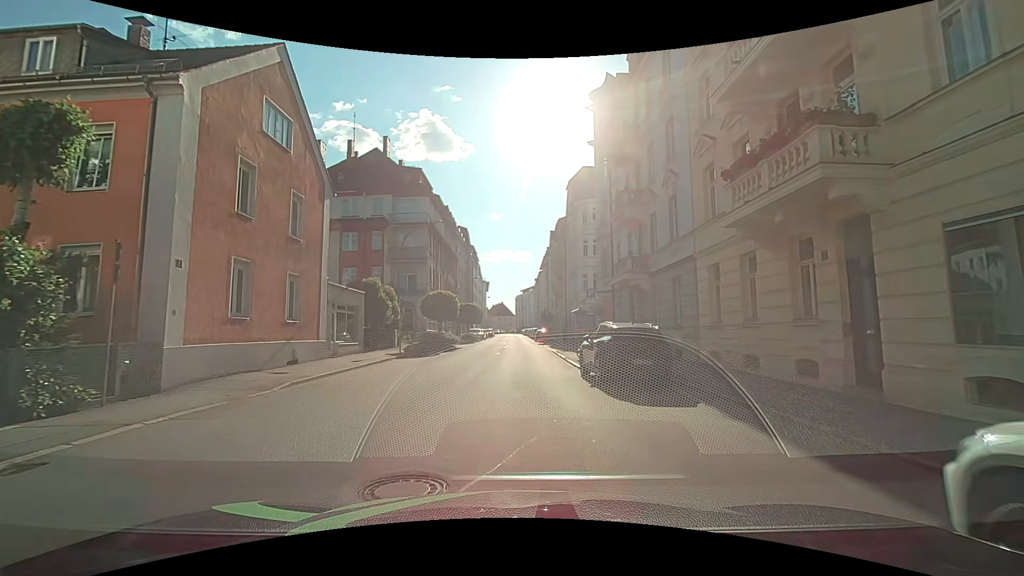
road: tertiary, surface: asphalt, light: Day
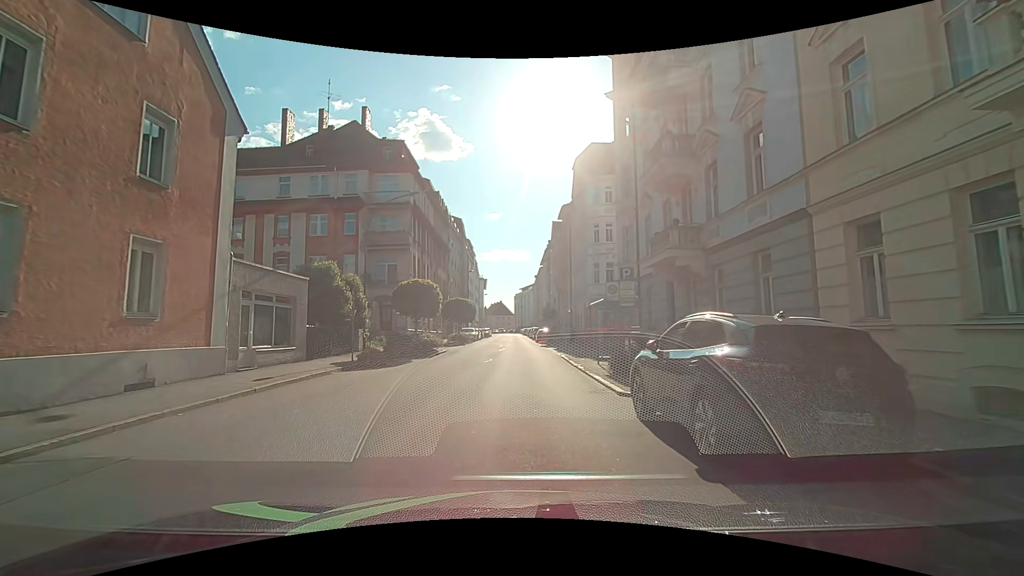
(+0.1, +7.5) m; +1°
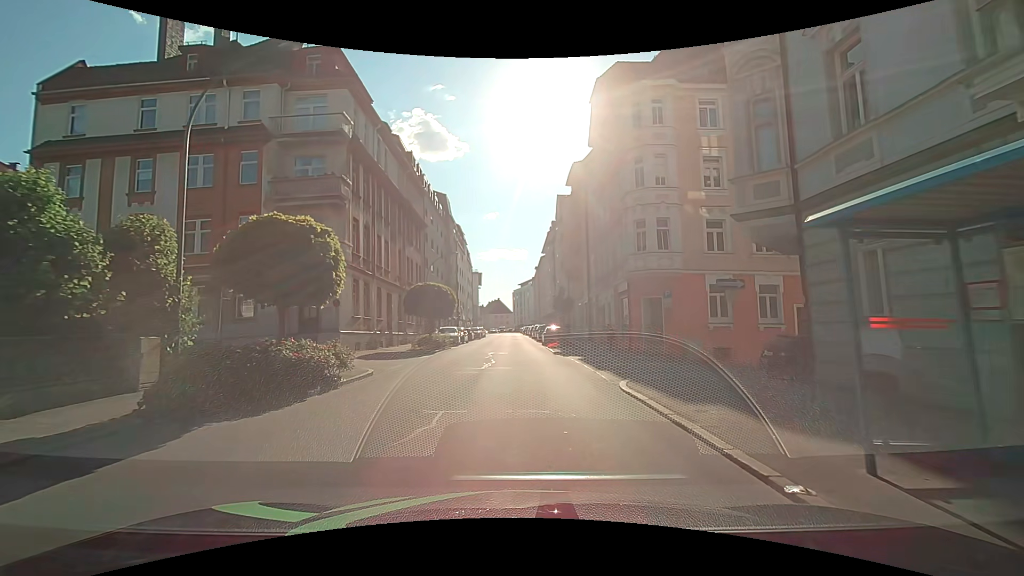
(0.0, +15.2) m; +1°
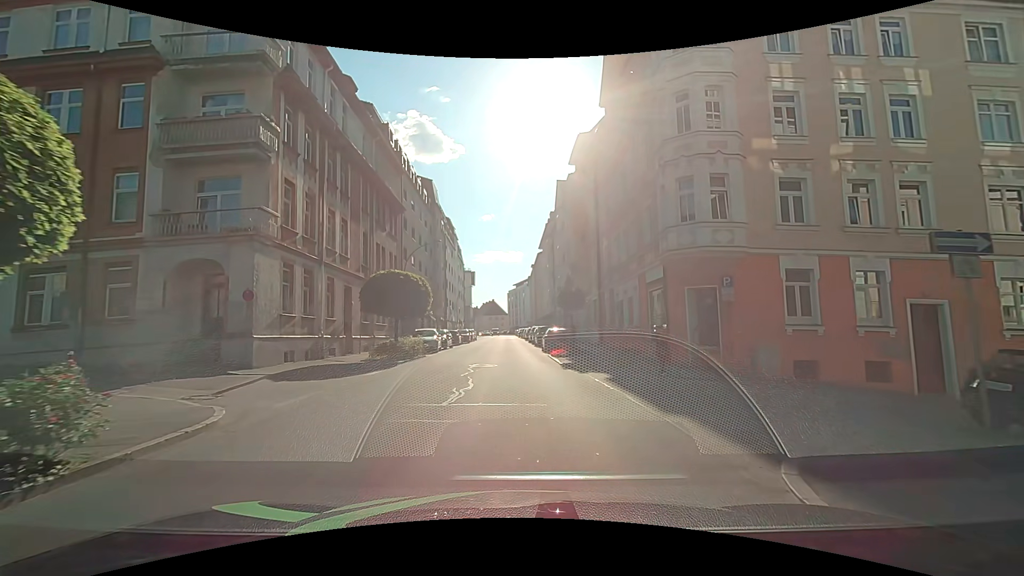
(-0.1, +7.6) m; -1°
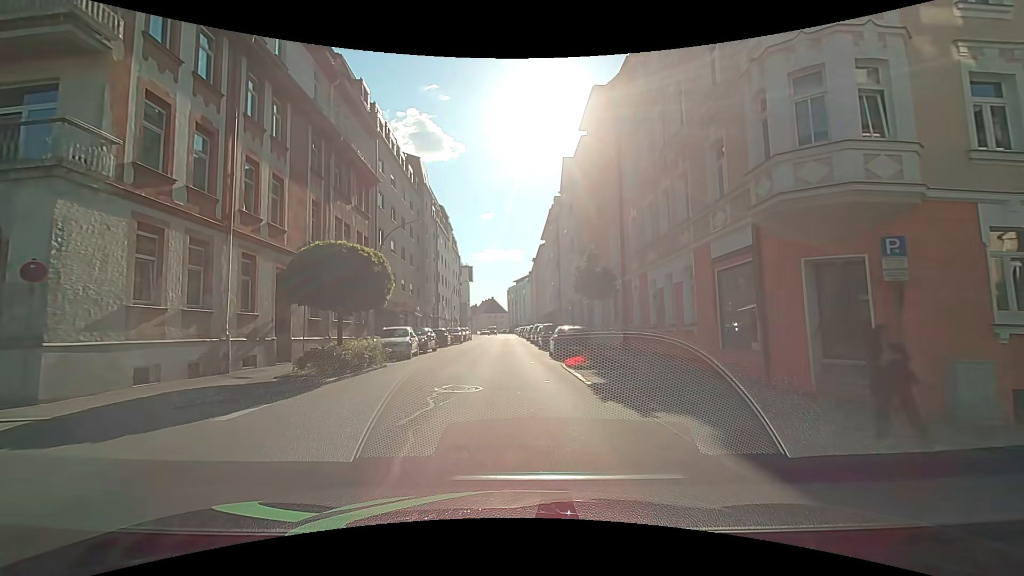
(+0.1, +7.6) m; +1°
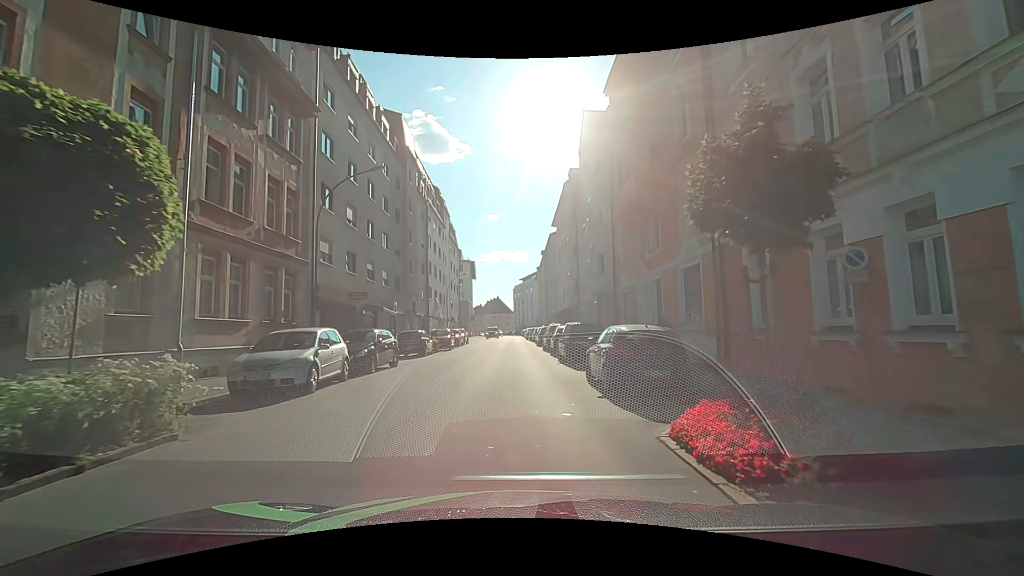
(-0.1, +11.5) m; 0°
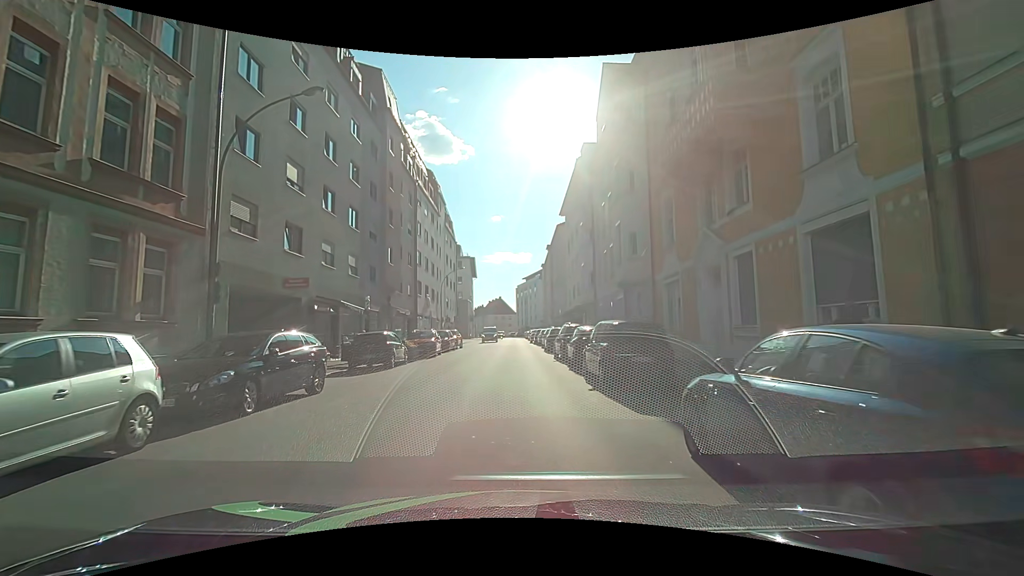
(-0.1, +7.7) m; 0°
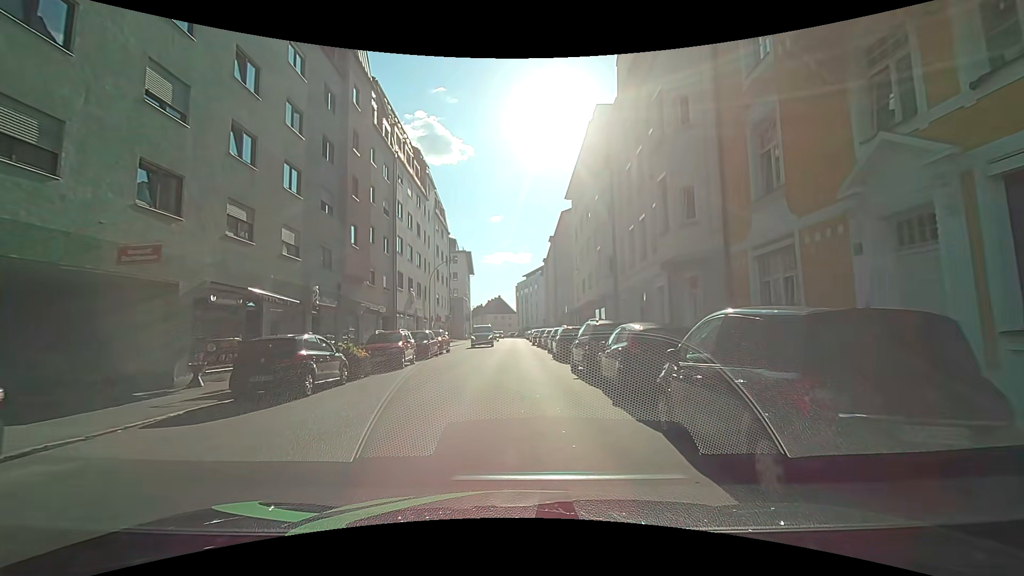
(-0.1, +7.7) m; 0°
(0, +10) (0, +20) (0, +30) (0, +40) (0, +50) (0, +60) (-1, +70) (-1, +80) (-1, +90) (-1, +100) m
